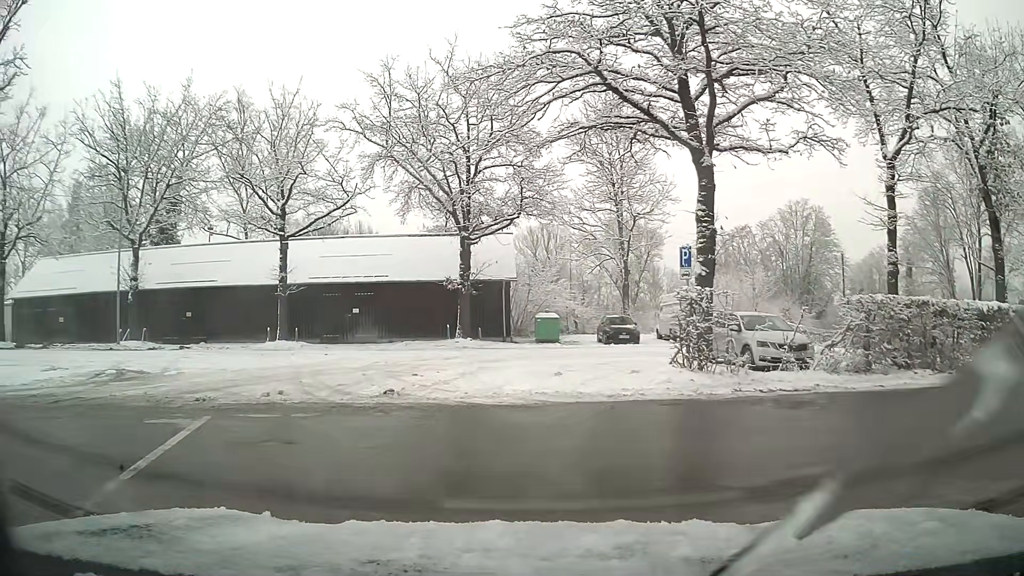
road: service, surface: asphalt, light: Day
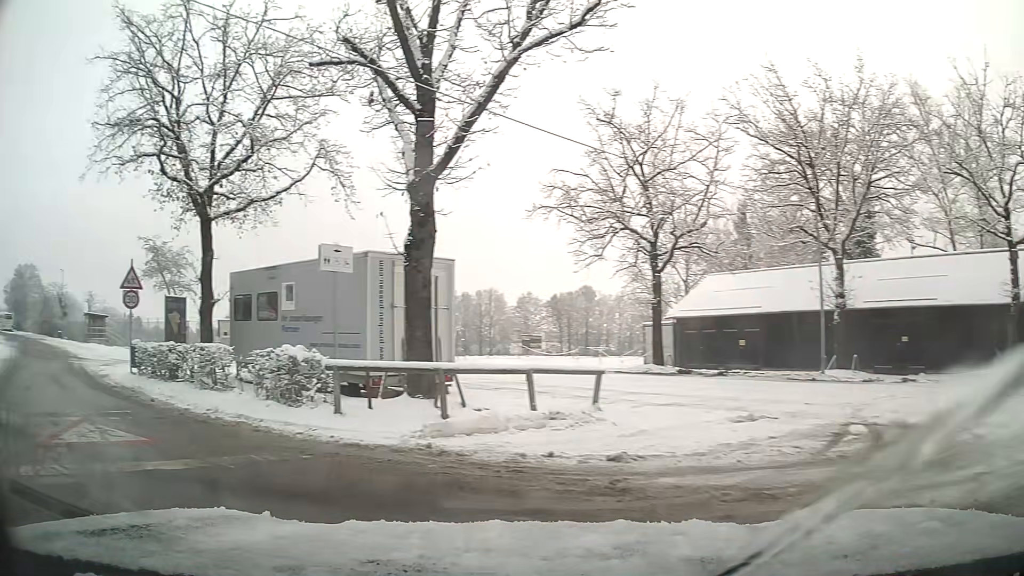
(-3.4, +5.1) m; -65°
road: residential
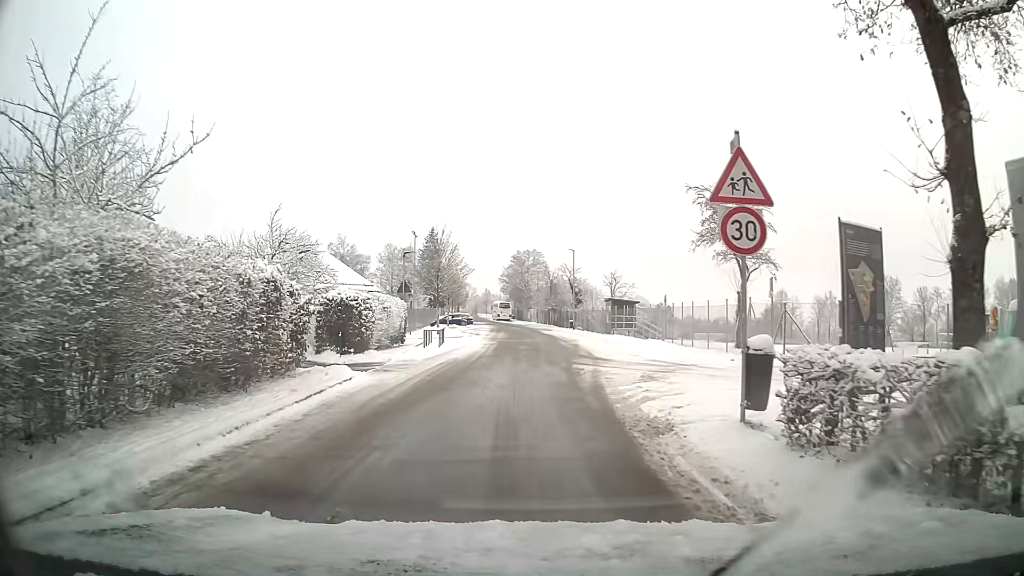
(-6.5, +11.9) m; -39°
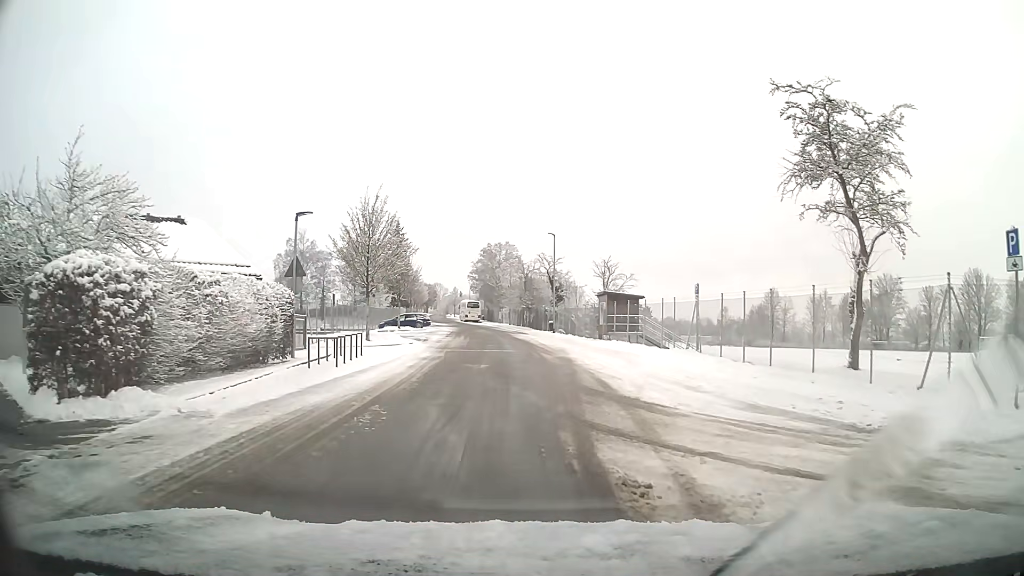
(+0.3, +13.9) m; +3°
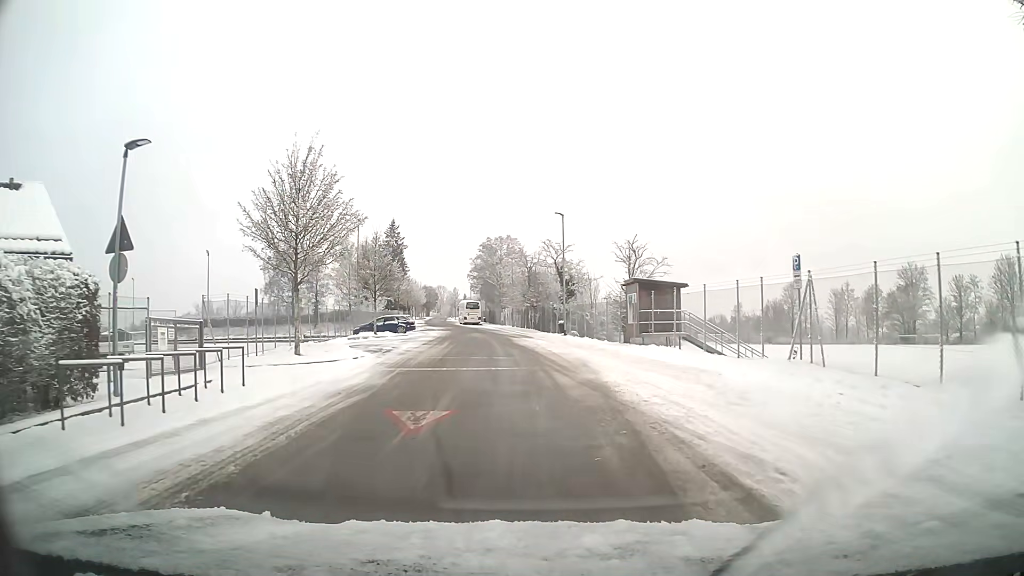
(-0.1, +10.9) m; -1°
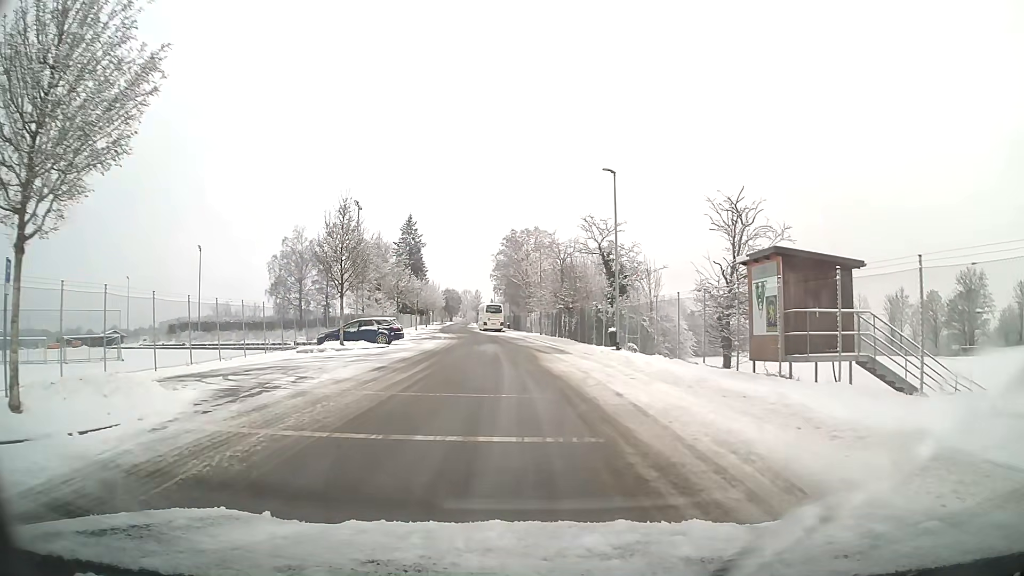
(-0.3, +15.2) m; -2°
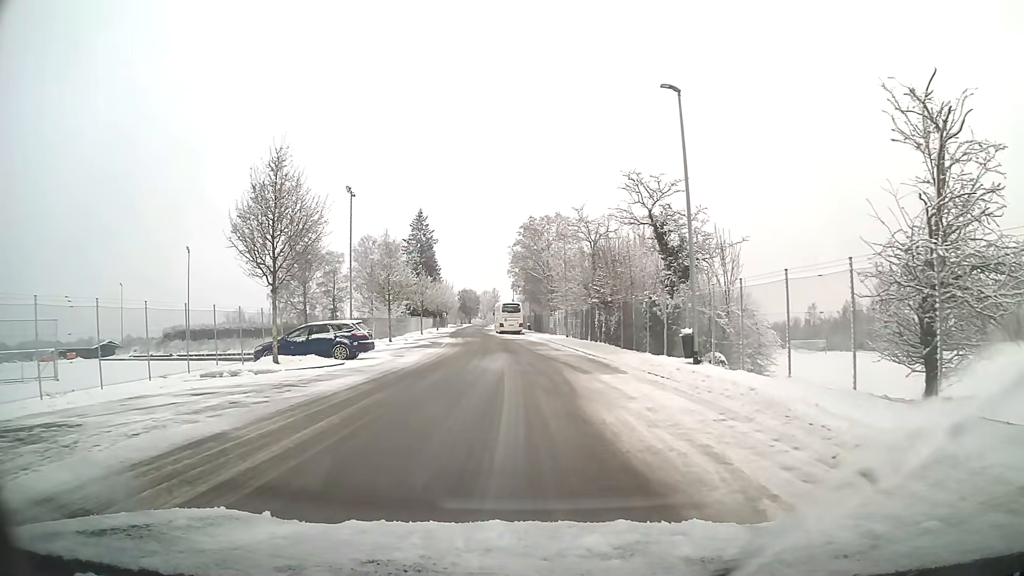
(-0.2, +11.5) m; -2°
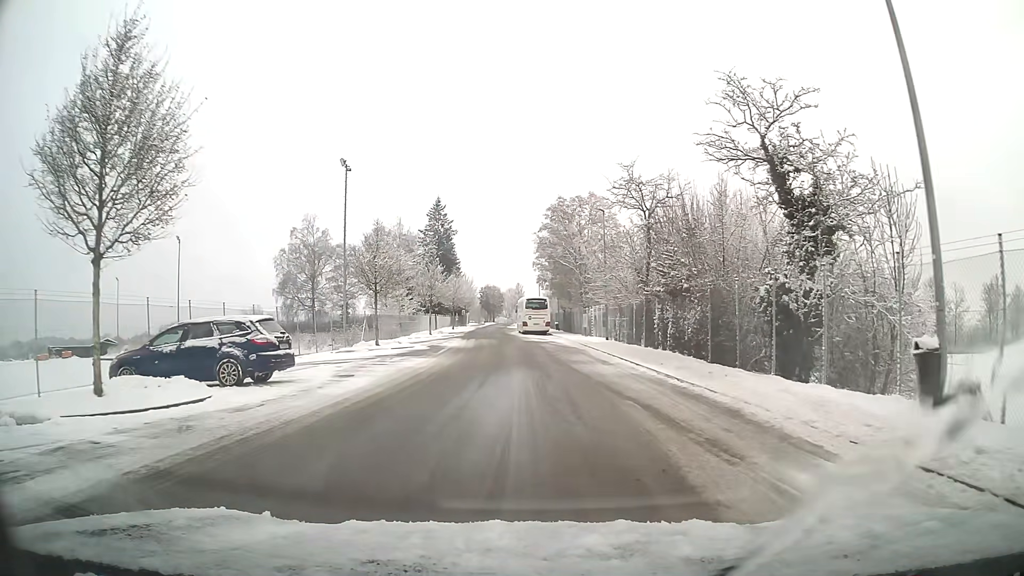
(-0.2, +11.5) m; -2°
(0, +10) (-1, +20) (-1, +30) (-2, +40) (-3, +50) (-3, +60) (-4, +70) (-4, +80) (-3, +90) (-3, +100) m
